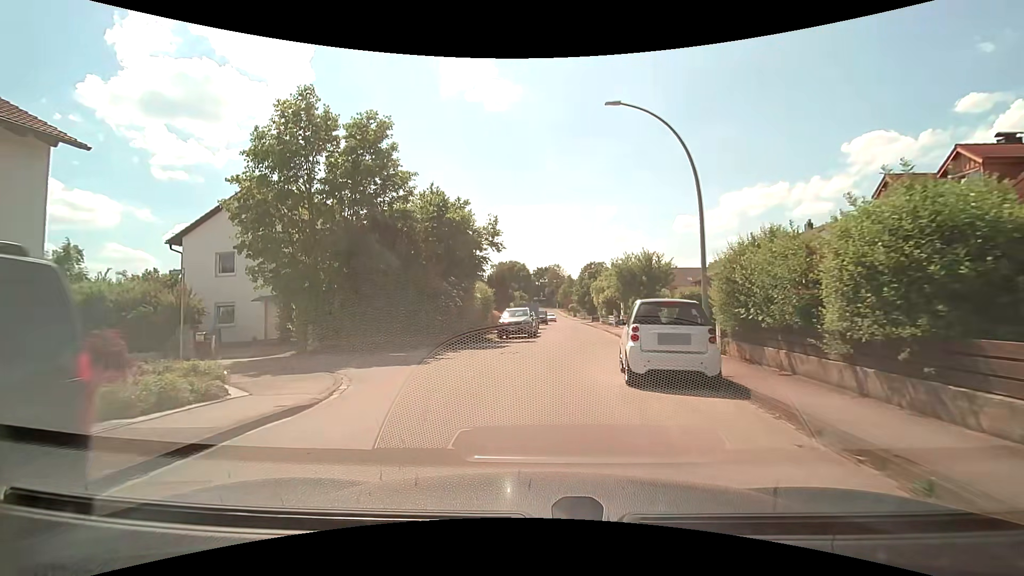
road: residential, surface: asphalt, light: Day
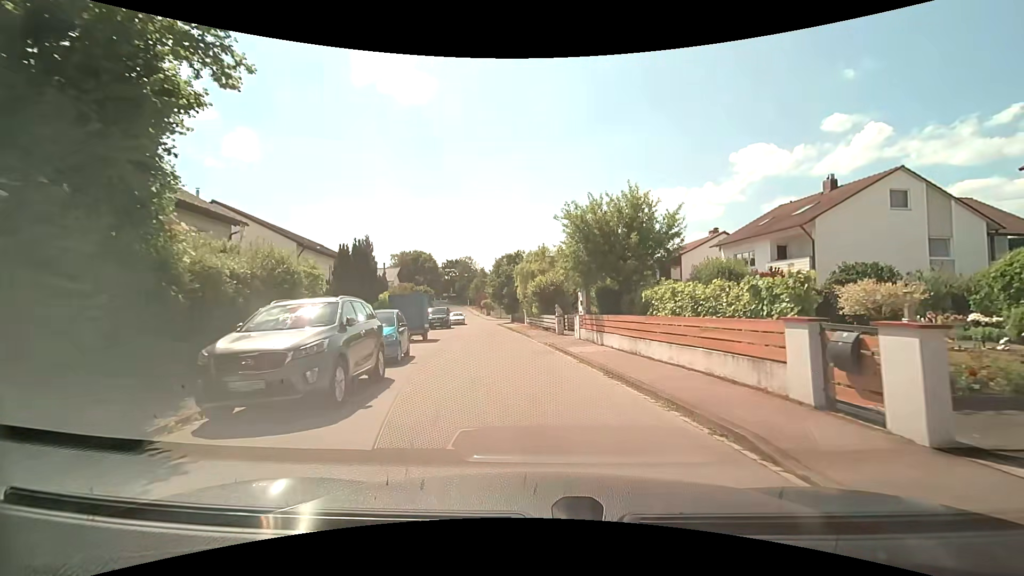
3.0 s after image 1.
(+0.8, +19.9) m; +9°
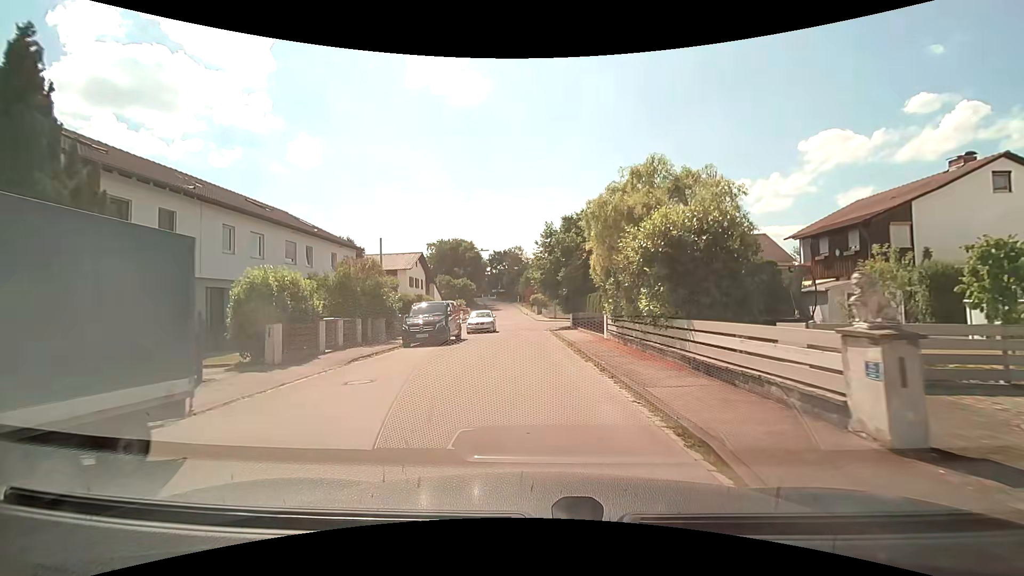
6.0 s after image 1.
(-1.0, +21.7) m; -6°
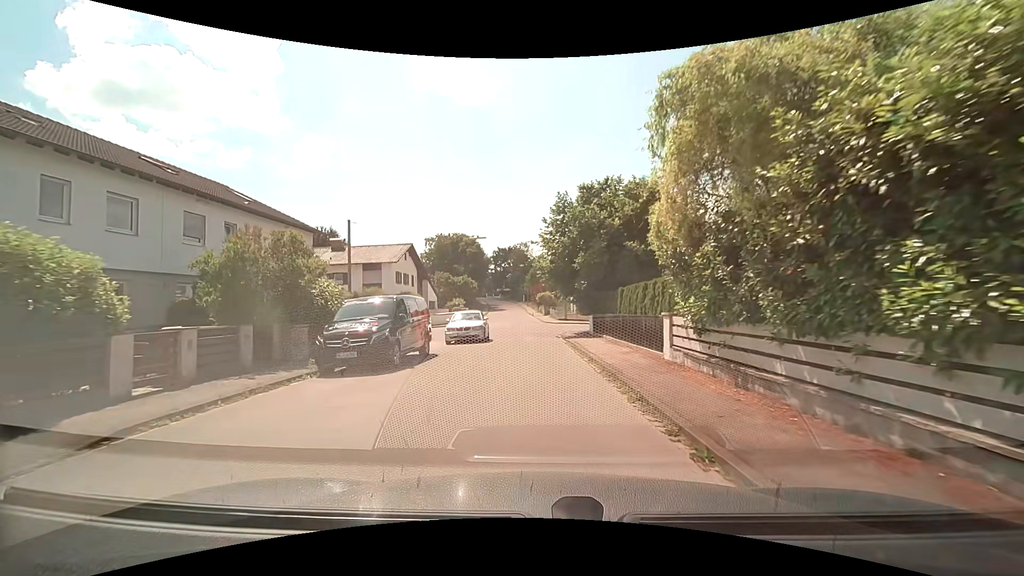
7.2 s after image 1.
(0.0, +8.6) m; 0°
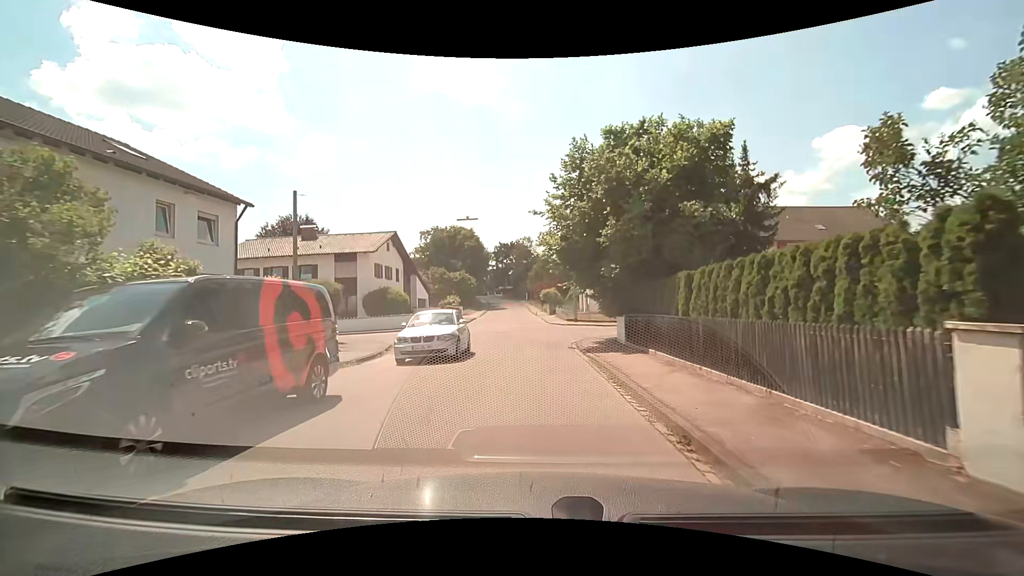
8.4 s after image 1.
(-0.1, +8.0) m; -1°
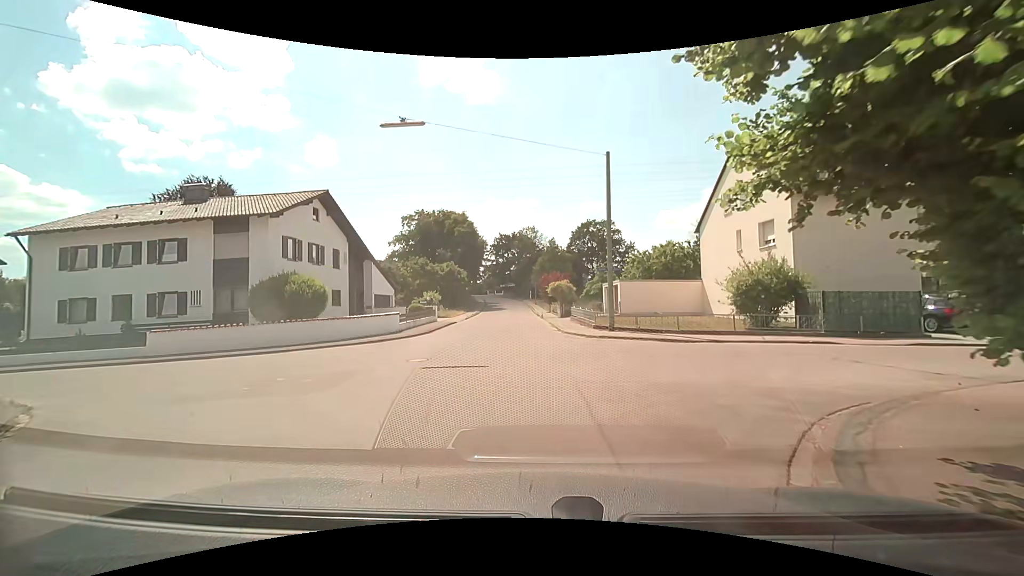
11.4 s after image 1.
(-0.1, +16.8) m; -1°
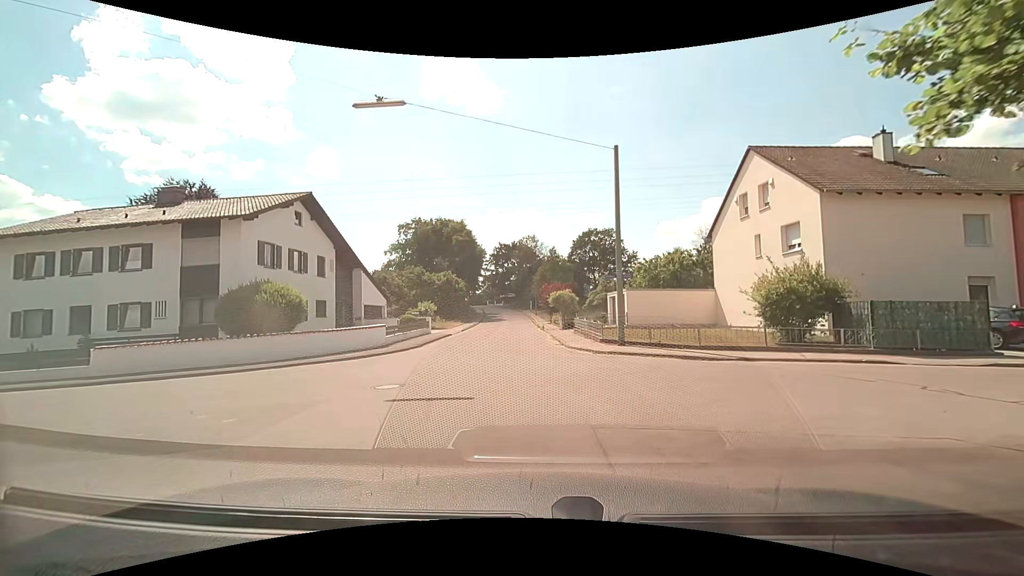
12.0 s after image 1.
(0.0, +2.5) m; 0°
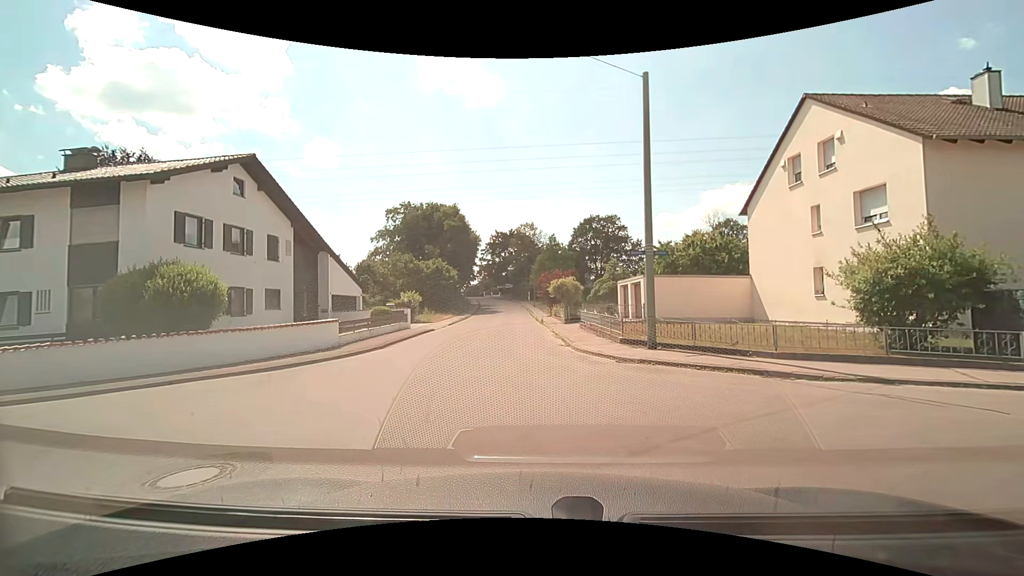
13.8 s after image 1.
(+0.1, +5.6) m; +1°
(0, +10) (-1, +20) (-1, +30) (-1, +40) (-2, +50) (-2, +60) (-3, +70) (-3, +80) (-4, +90) (-6, +100) m
